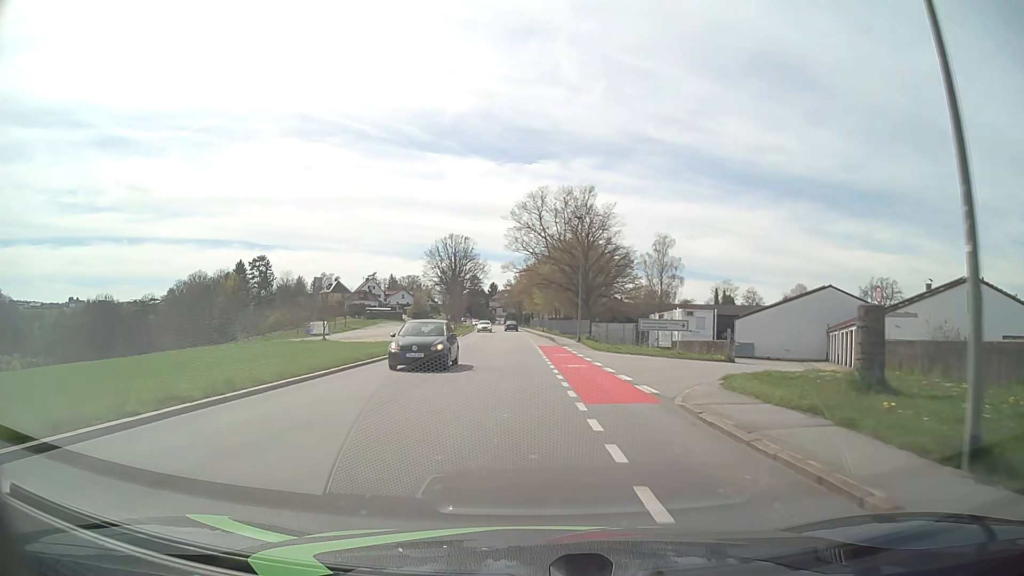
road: tertiary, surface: asphalt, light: Day
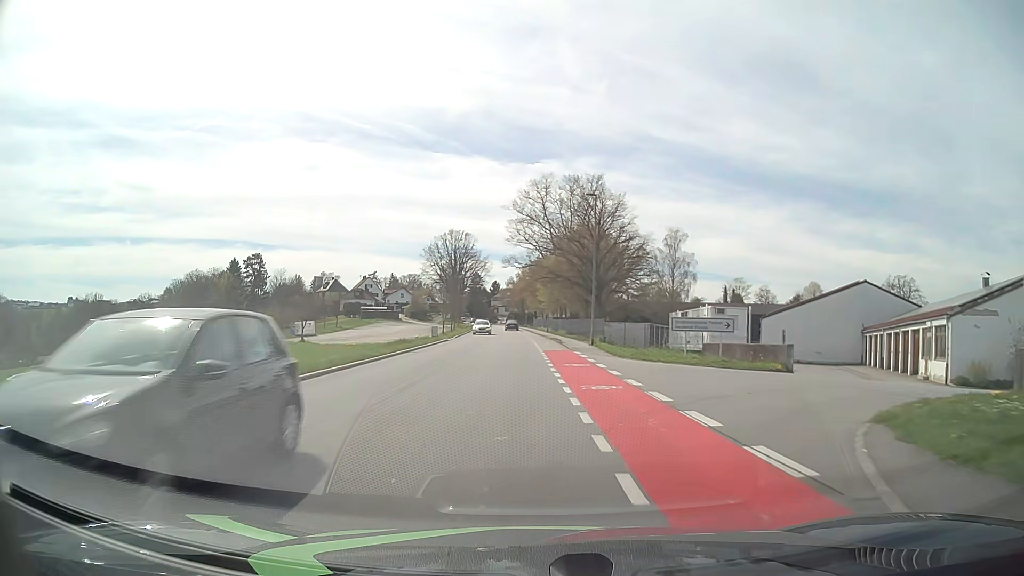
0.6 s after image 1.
(0.0, +7.6) m; 0°
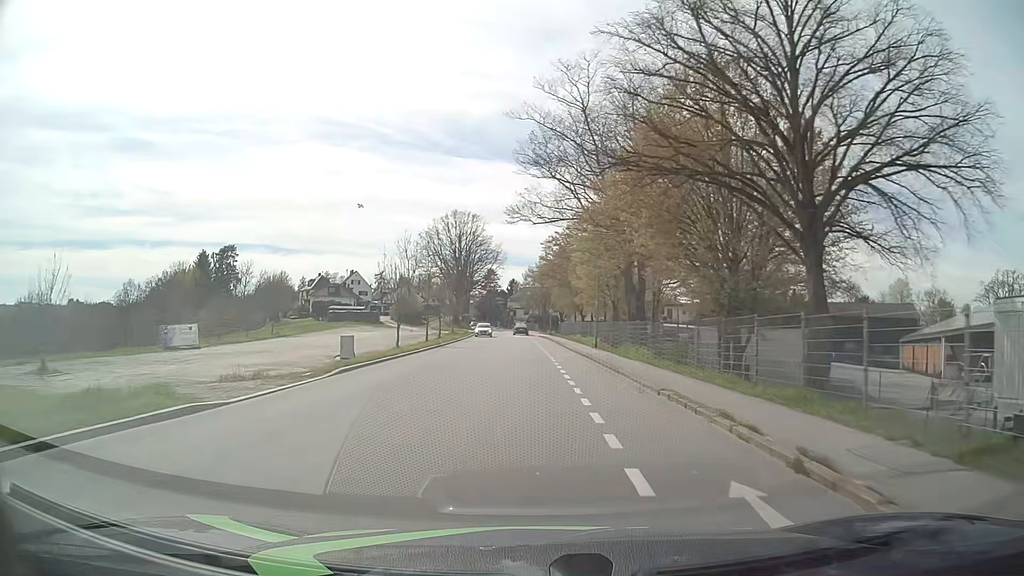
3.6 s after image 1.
(-0.5, +38.0) m; -2°
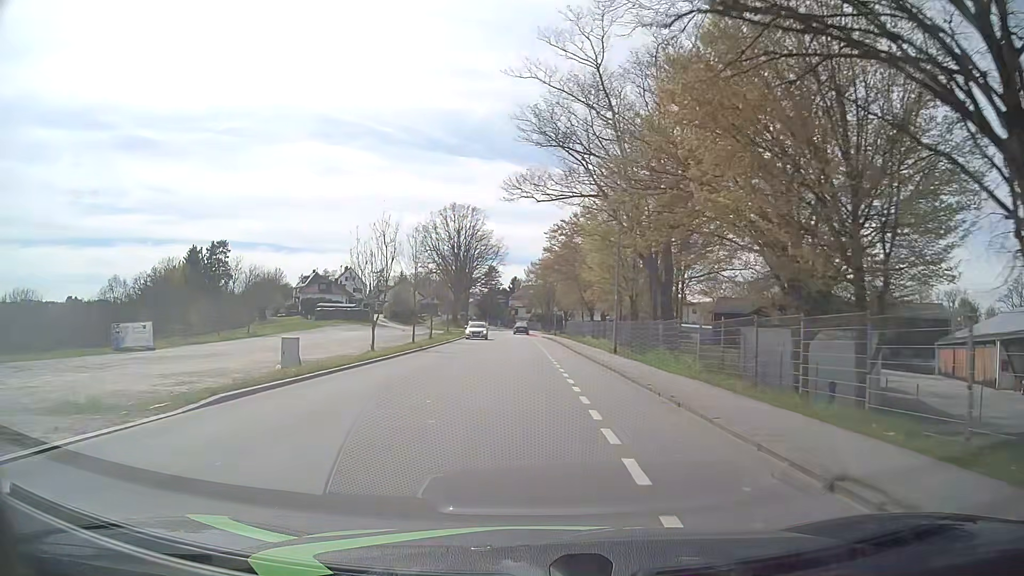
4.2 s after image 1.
(0.0, +7.6) m; -1°
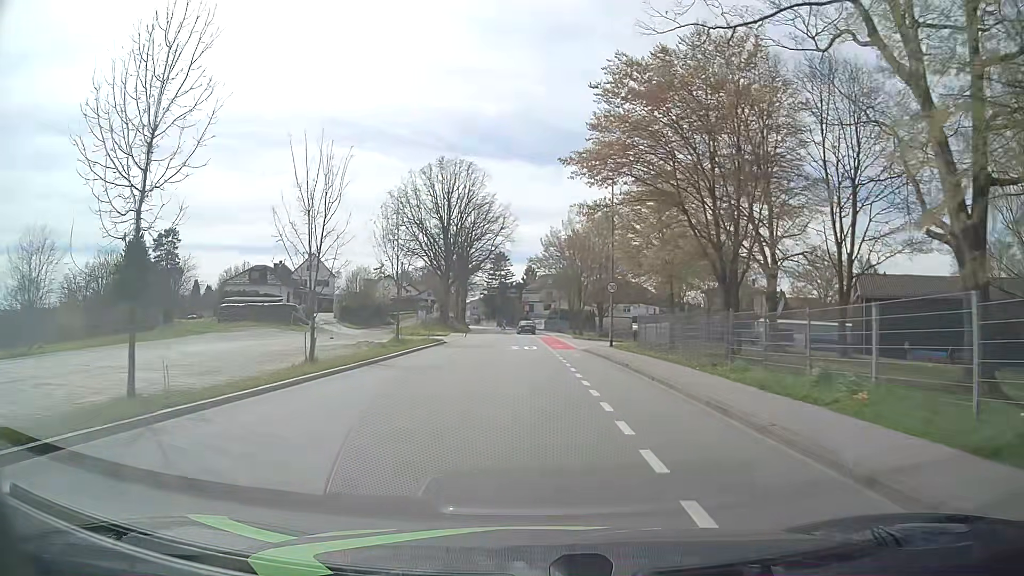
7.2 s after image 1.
(-0.3, +37.8) m; -1°
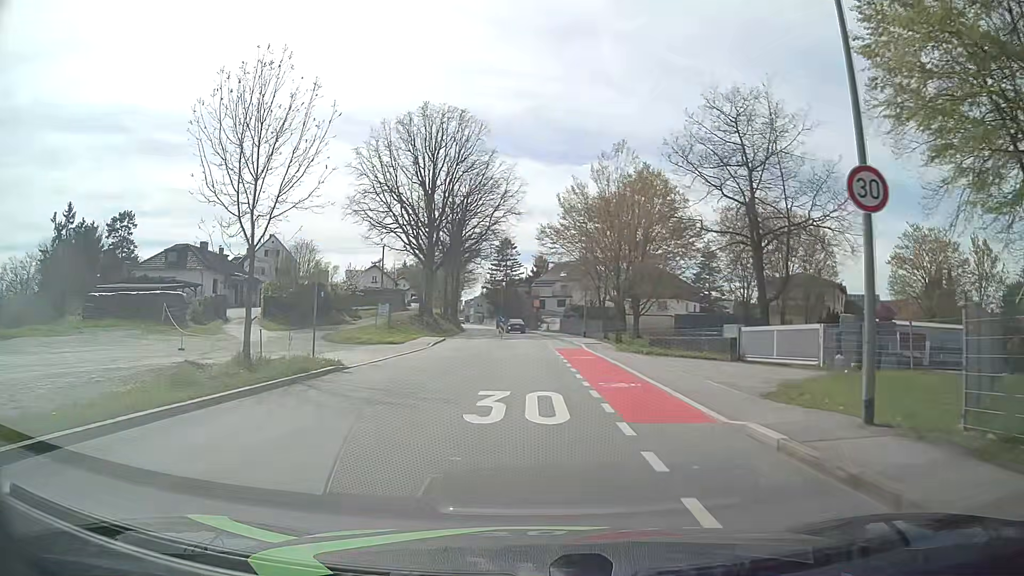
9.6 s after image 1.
(-0.2, +23.5) m; 0°
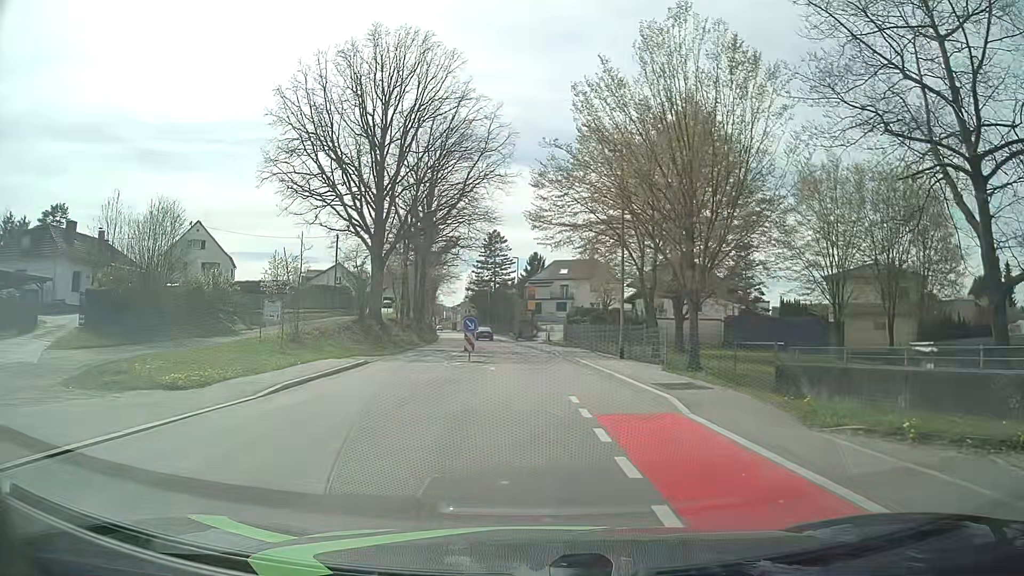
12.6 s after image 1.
(-0.2, +22.0) m; 0°
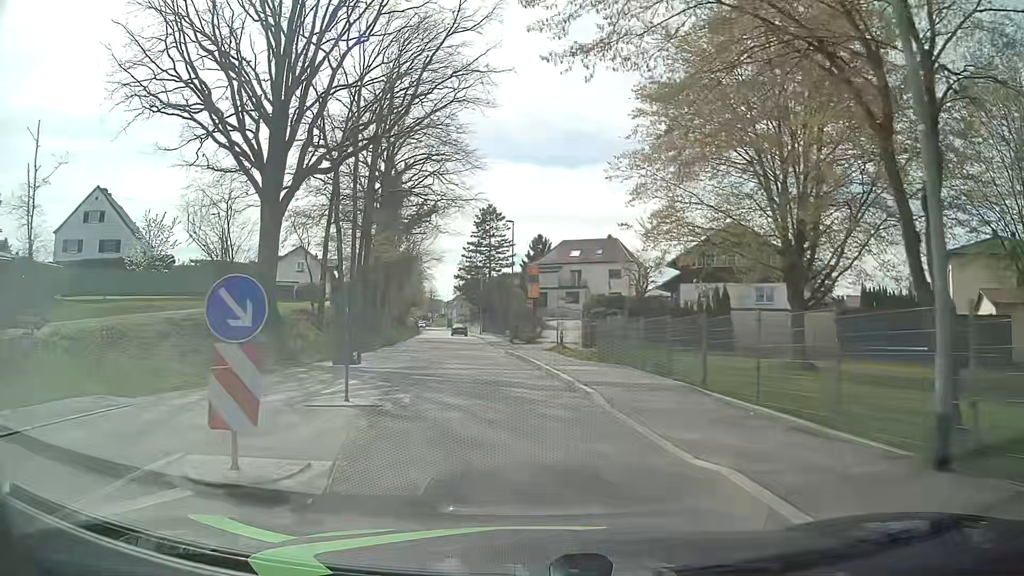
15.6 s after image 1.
(+0.3, +21.4) m; 0°
(0, +10) (-1, +20) (-2, +30) (-4, +40) (-5, +50) (-6, +60) (-8, +70) (-9, +79) (-11, +89) (-12, +99) m
